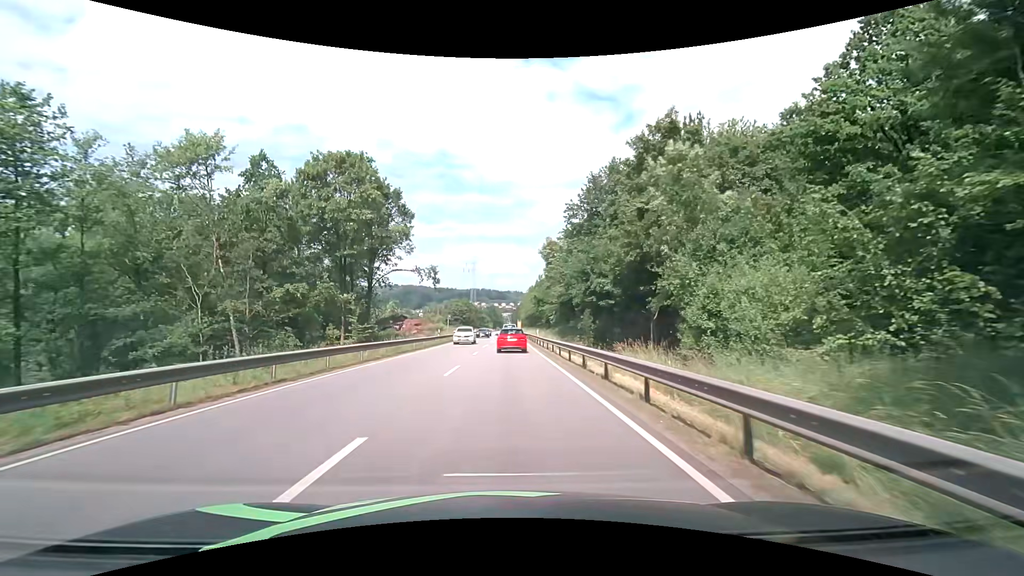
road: primary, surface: asphalt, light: Day
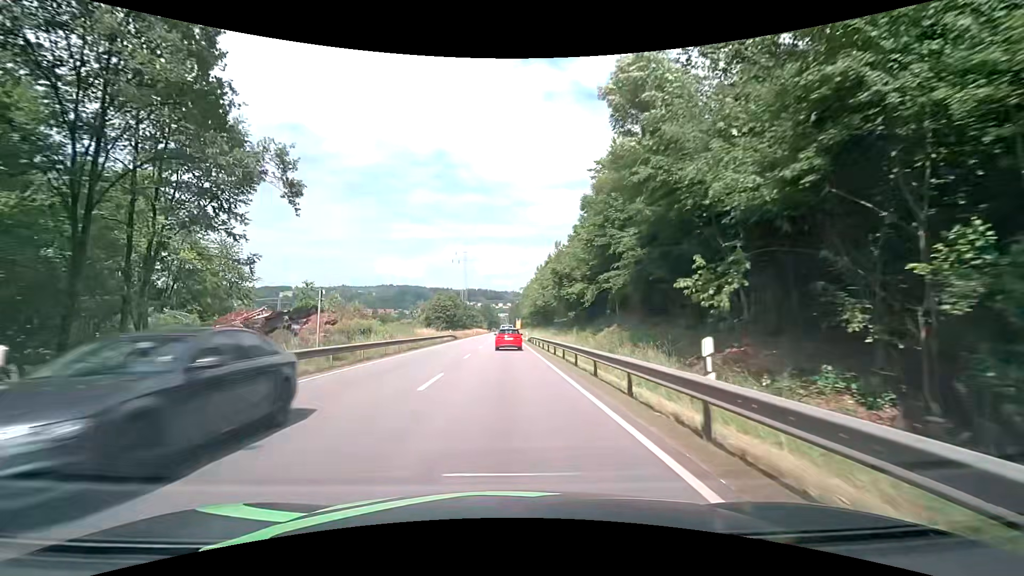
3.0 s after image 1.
(+0.2, +39.5) m; 0°
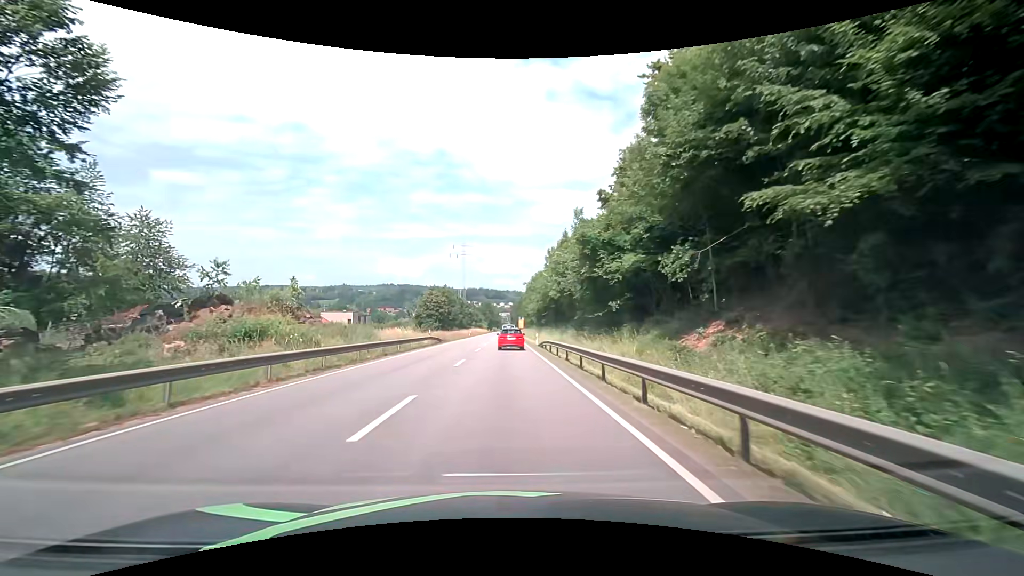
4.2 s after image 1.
(0.0, +17.0) m; -1°
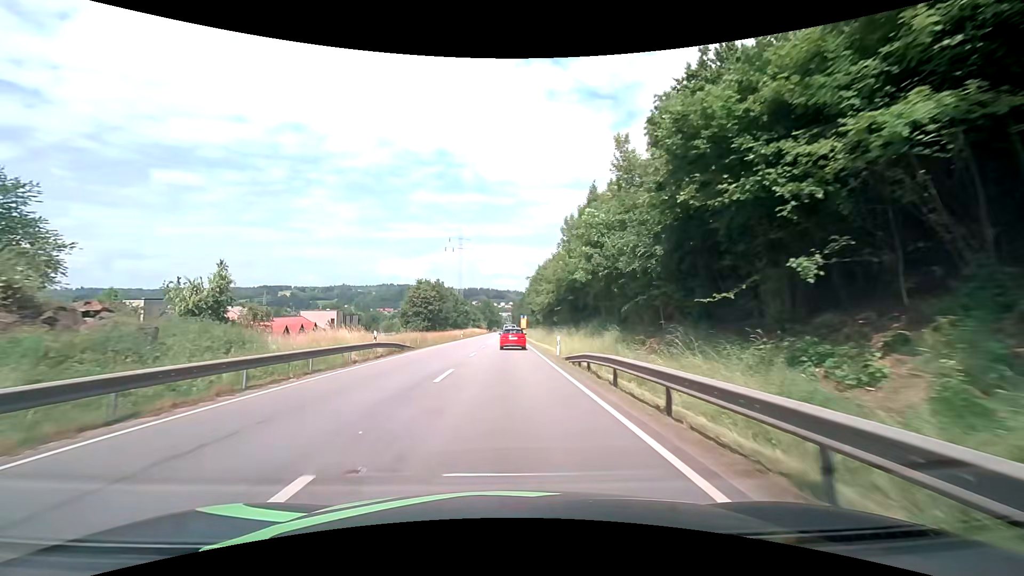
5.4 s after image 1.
(+0.1, +17.5) m; +1°
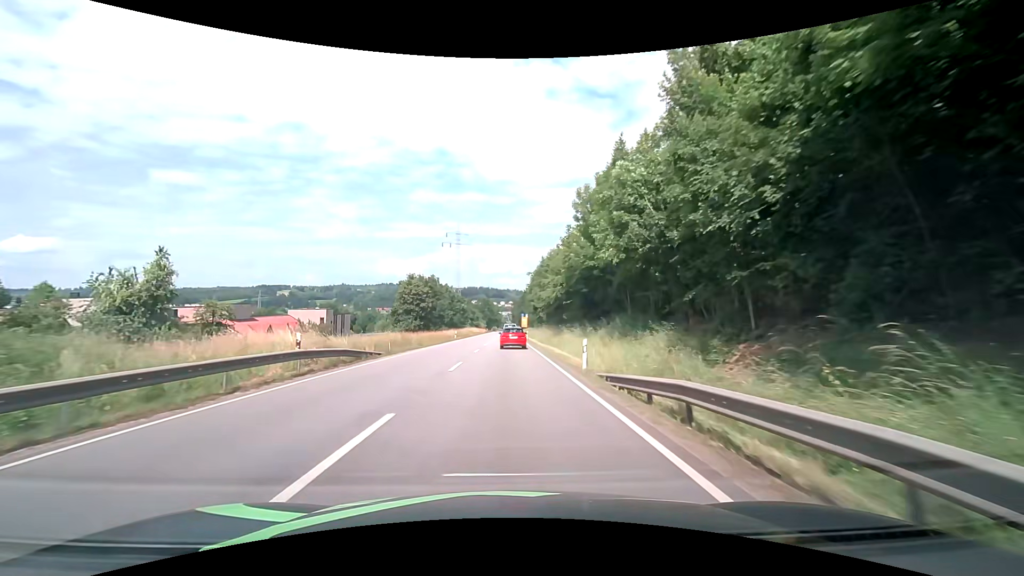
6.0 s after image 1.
(0.0, +8.9) m; 0°
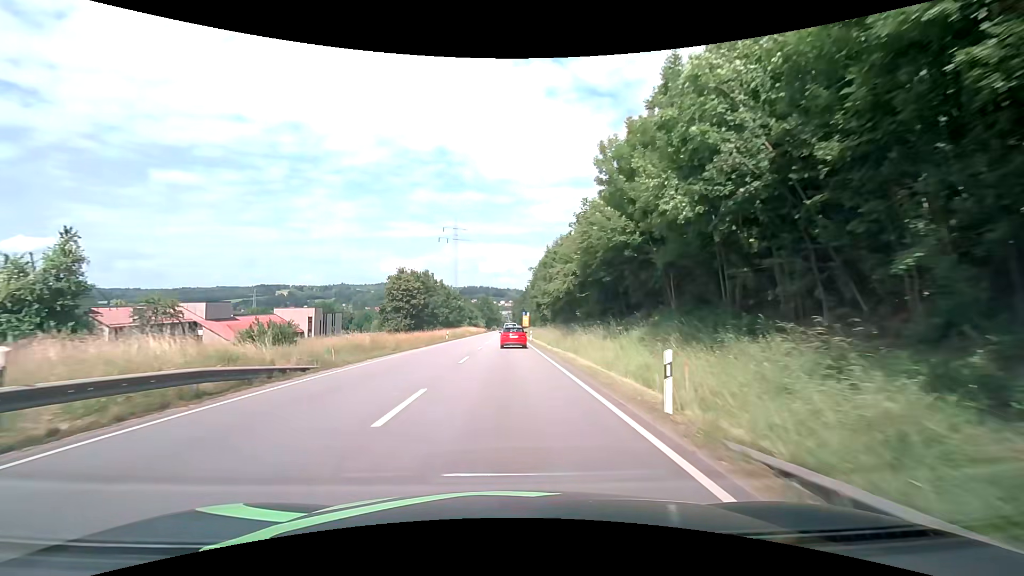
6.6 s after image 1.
(0.0, +9.0) m; 0°
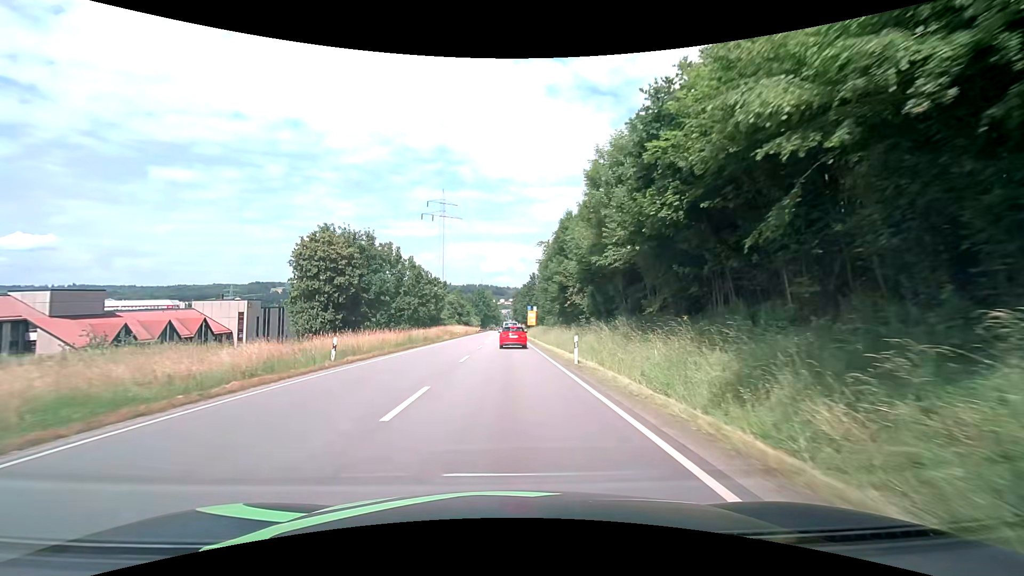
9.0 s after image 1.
(0.0, +35.7) m; 0°
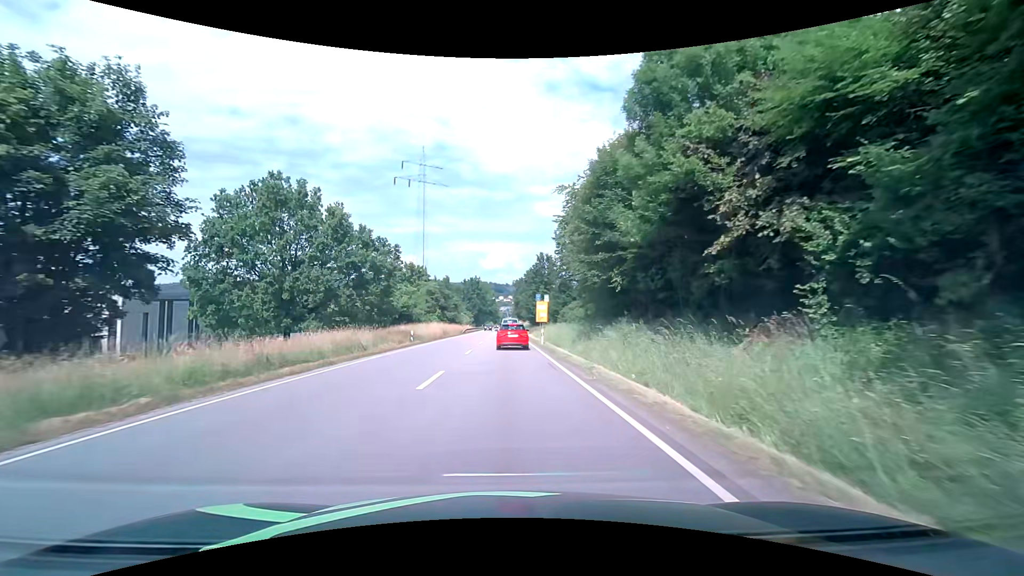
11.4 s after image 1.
(+0.1, +32.5) m; 0°
(0, +10) (0, +20) (0, +30) (0, +40) (0, +50) (0, +60) (0, +70) (0, +80) (0, +90) (0, +100) m
